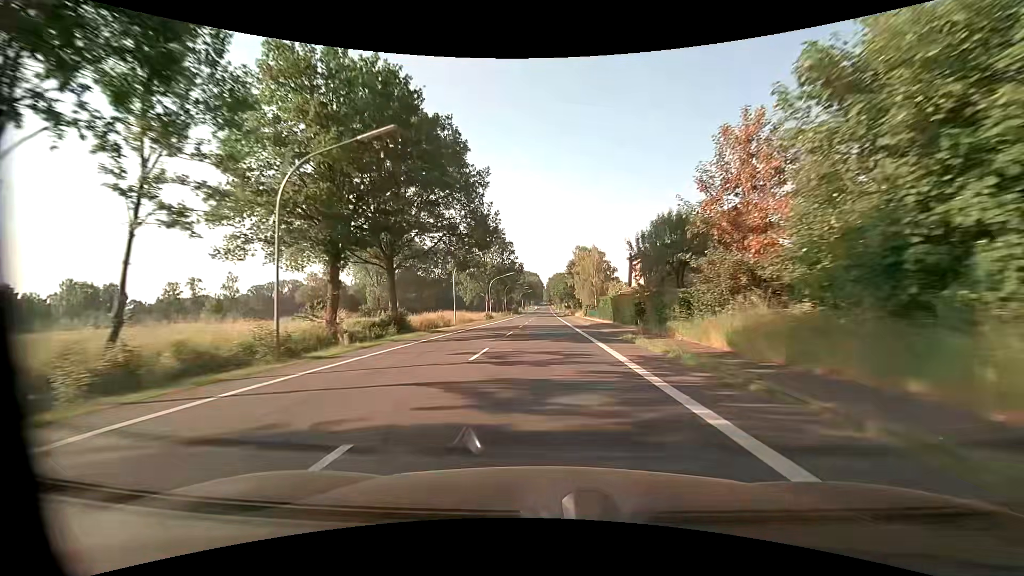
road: primary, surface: asphalt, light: Day
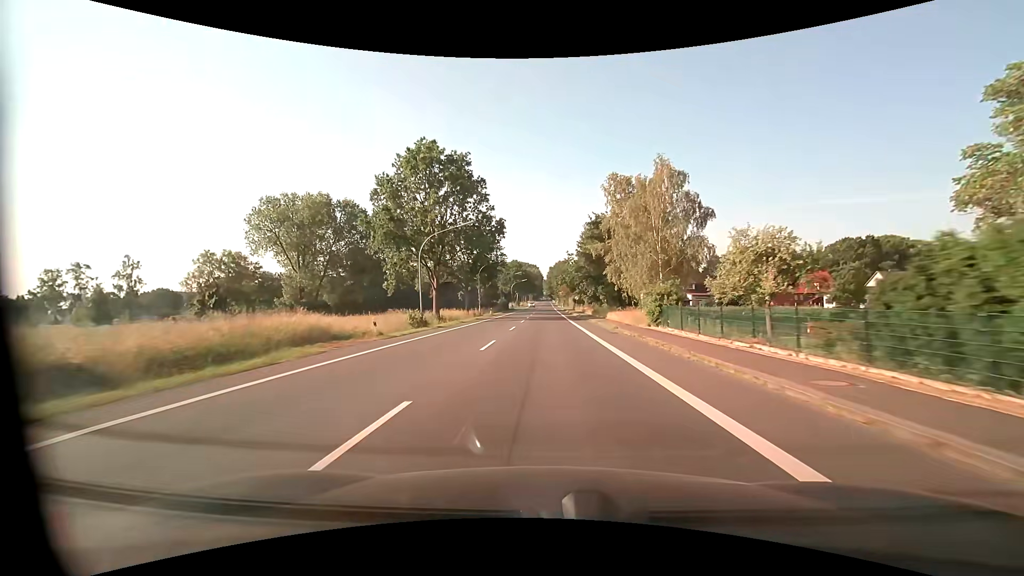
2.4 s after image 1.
(0.0, +46.1) m; 0°
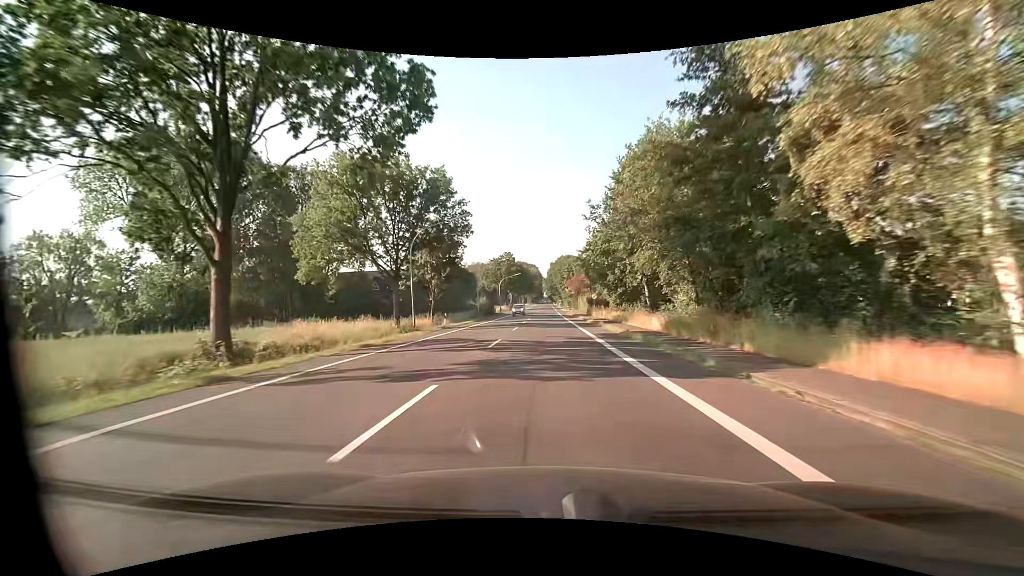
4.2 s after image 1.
(+0.1, +34.5) m; 0°
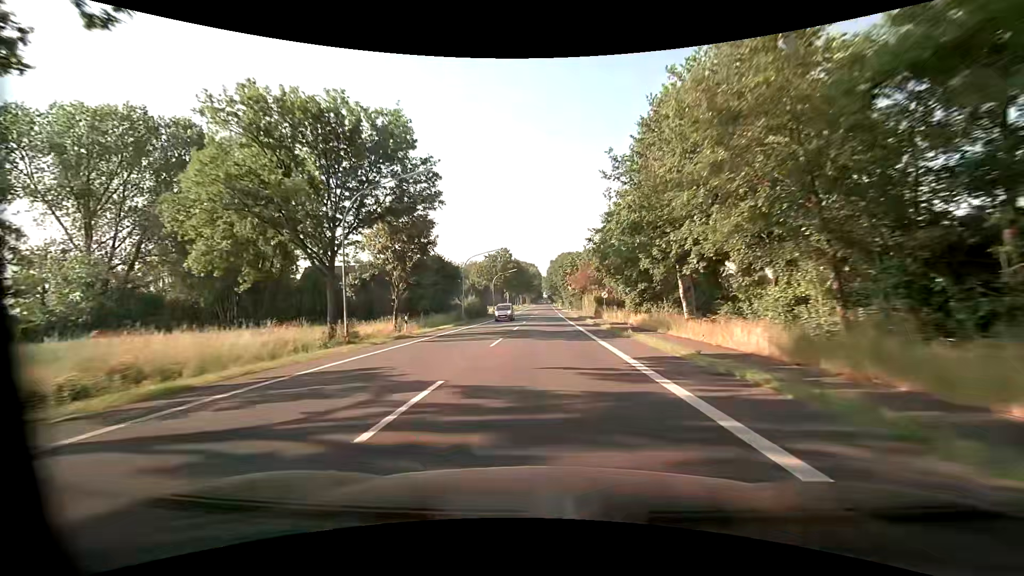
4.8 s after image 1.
(0.0, +11.5) m; 0°
(0, +10) (0, +20) (0, +30) (0, +40) (0, +50) (0, +60) (0, +70) (+1, +80) (+1, +90) (+1, +100) m
